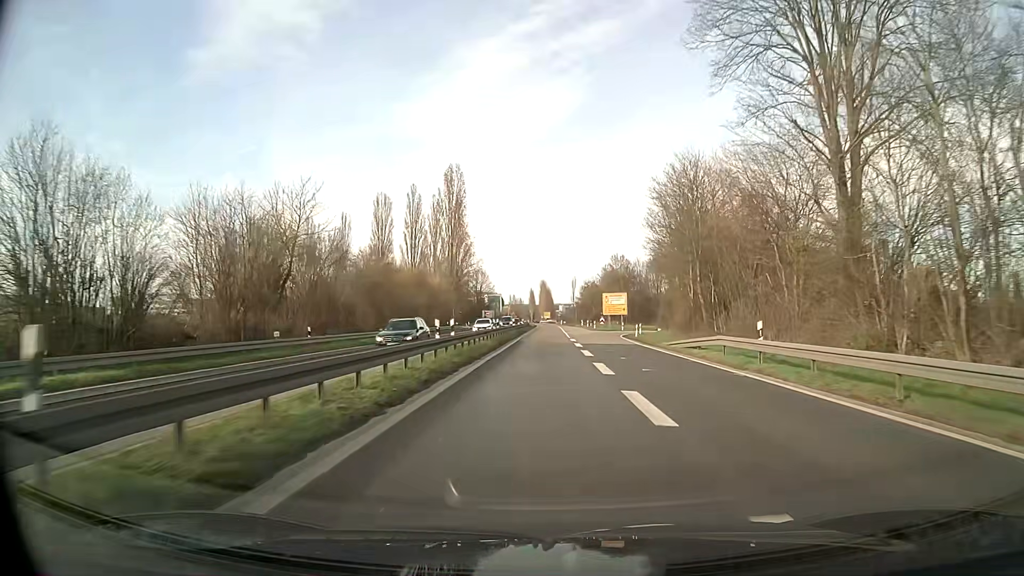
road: motorway_link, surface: asphalt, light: Day
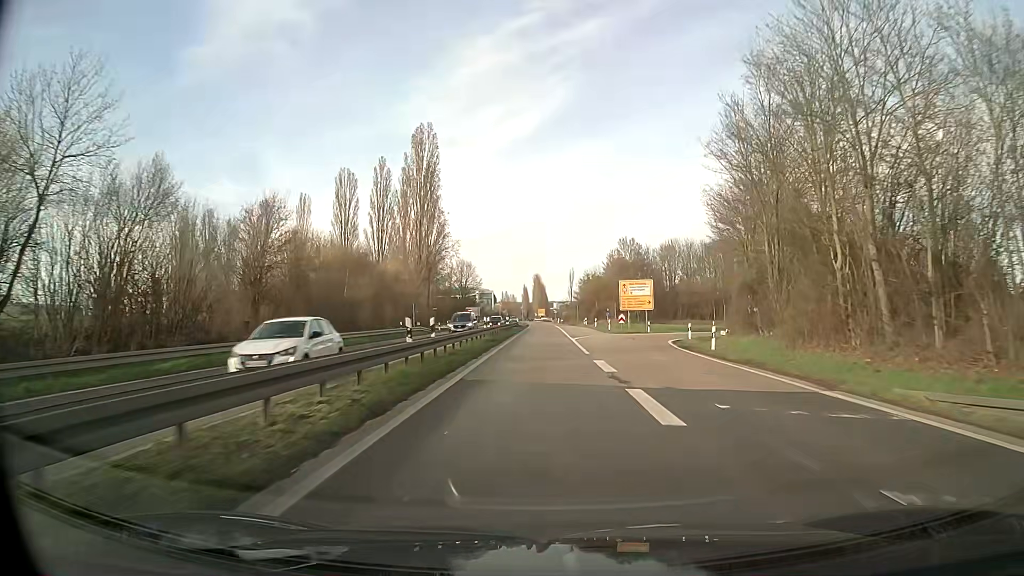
(+0.1, +24.3) m; 0°
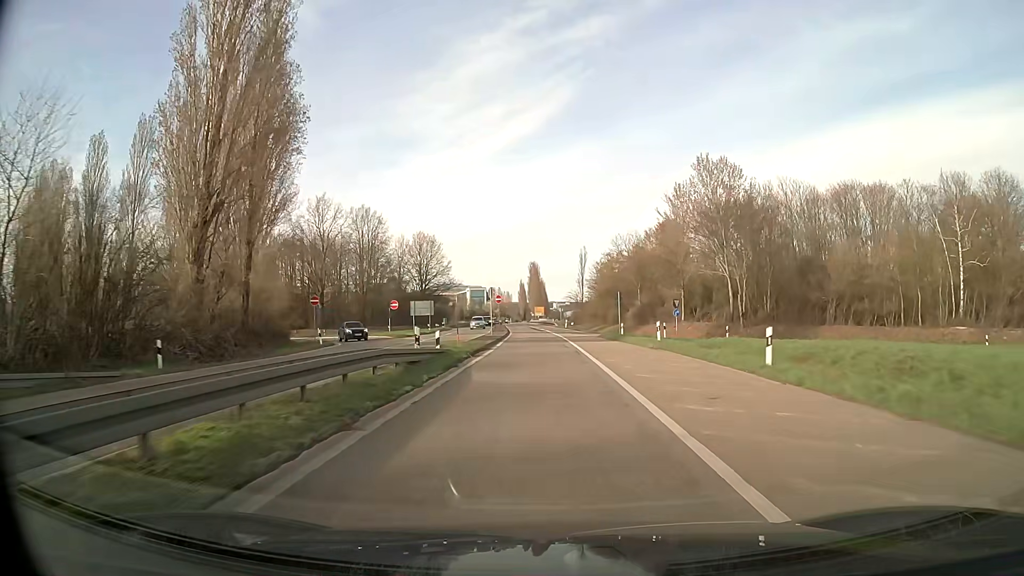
(+0.4, +58.5) m; 0°
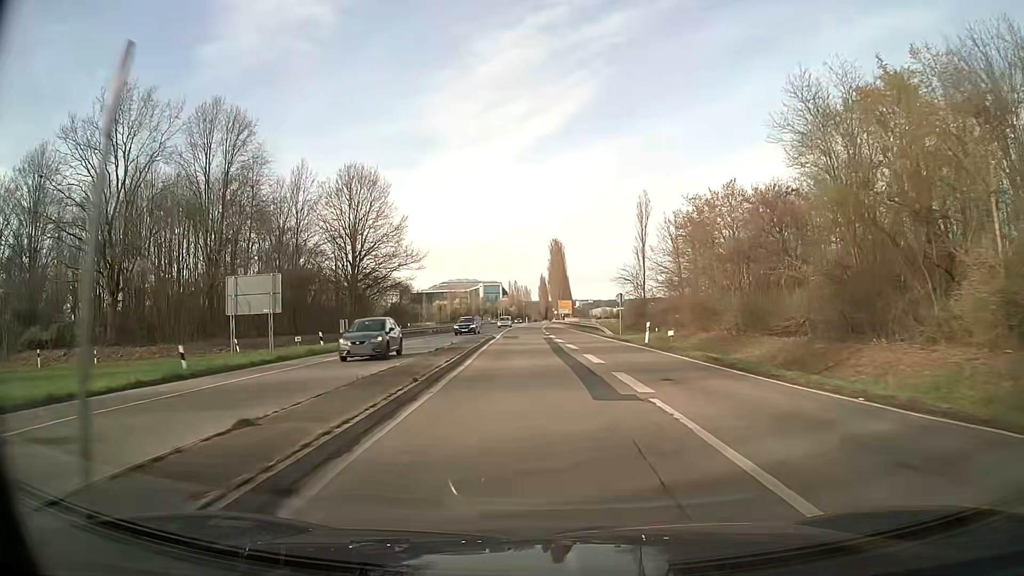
(-0.7, +55.4) m; -2°
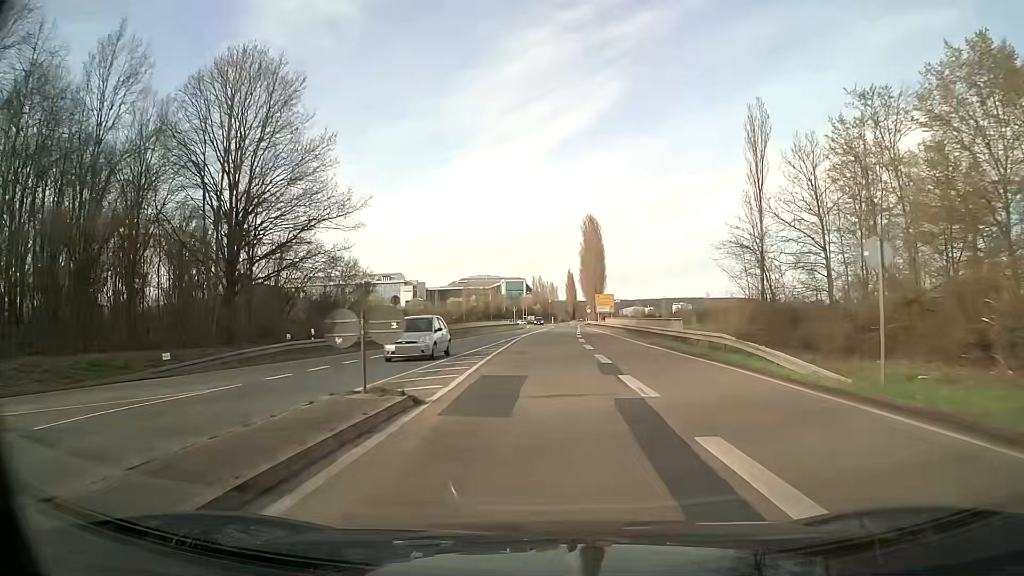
(-0.7, +32.1) m; -2°
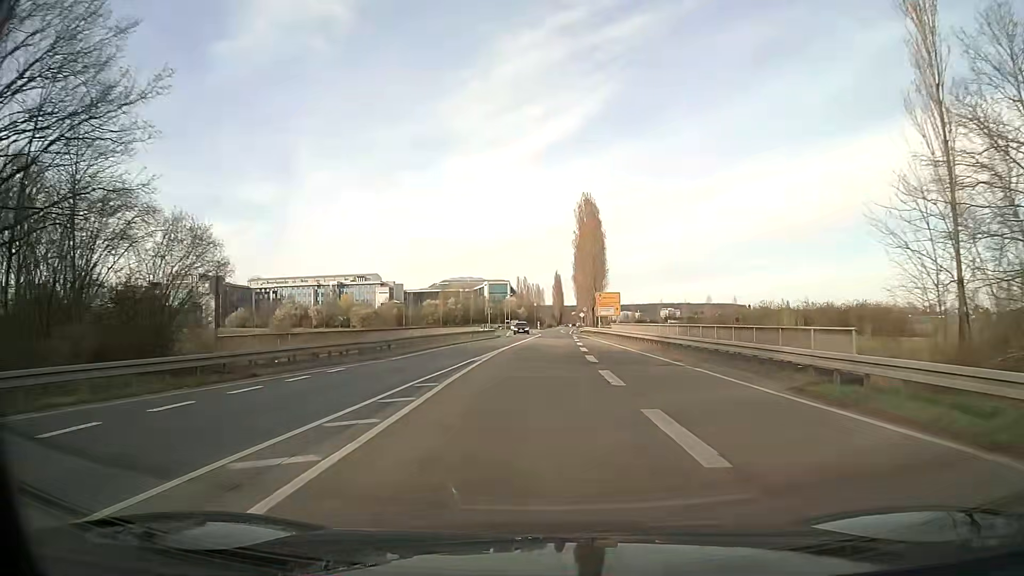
(+0.2, +21.3) m; +1°
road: tertiary
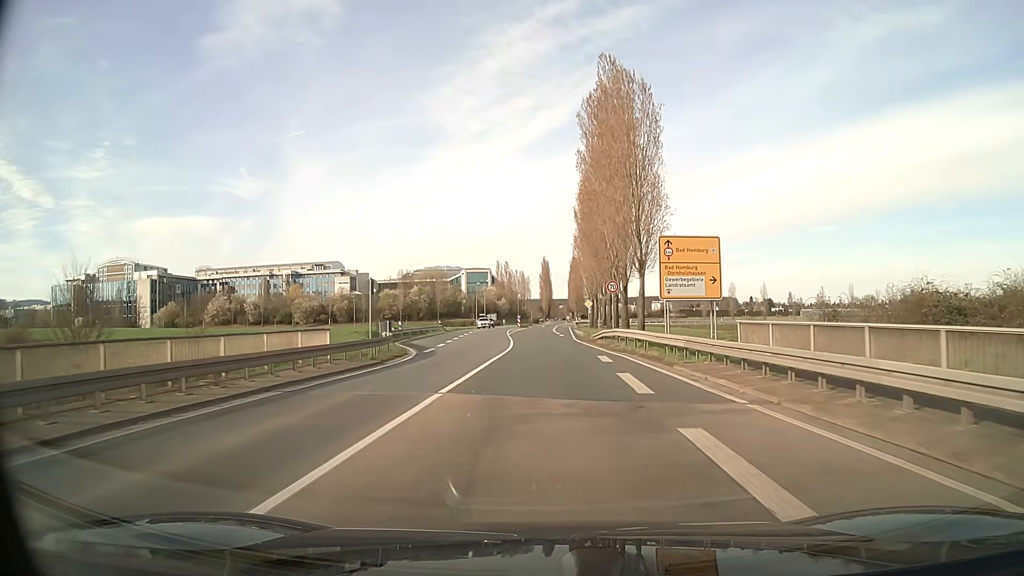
(+0.8, +42.5) m; +1°
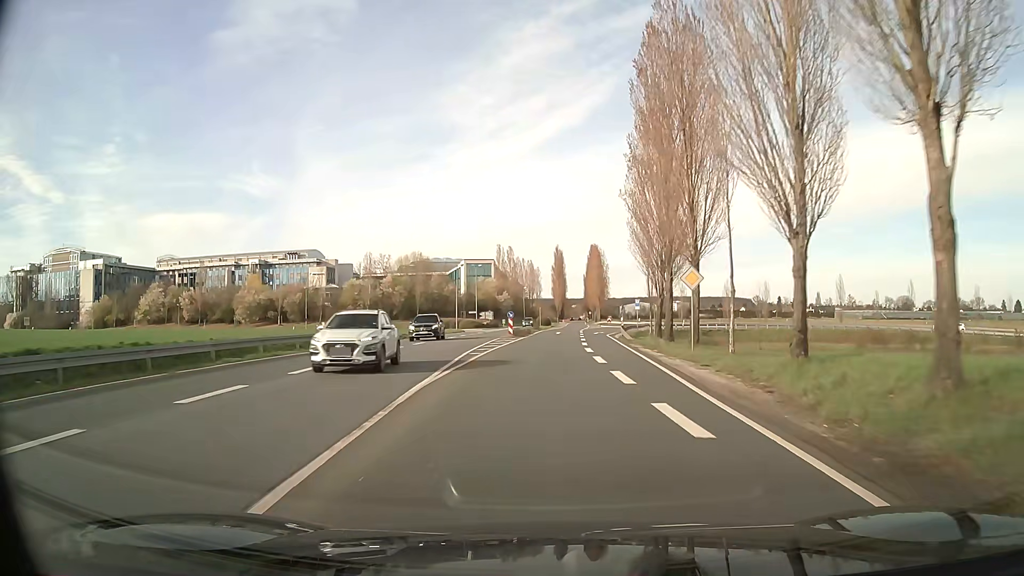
(-0.2, +42.4) m; -1°
(0, +10) (0, +20) (0, +30) (+1, +40) (+1, +50) (+2, +60) (+2, +70) (+3, +80) (+4, +90) (+4, +100) m
